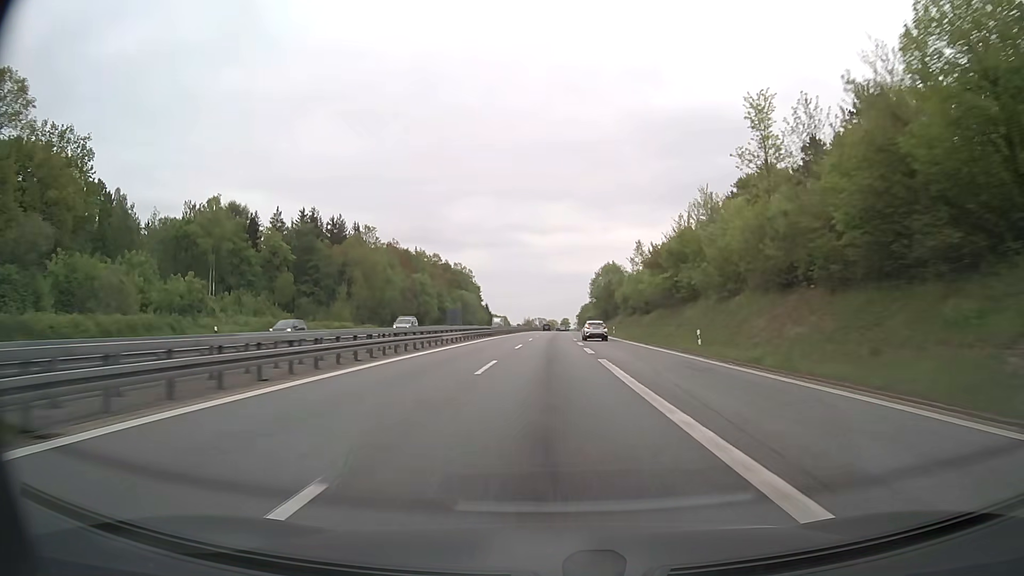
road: motorway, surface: asphalt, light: Day
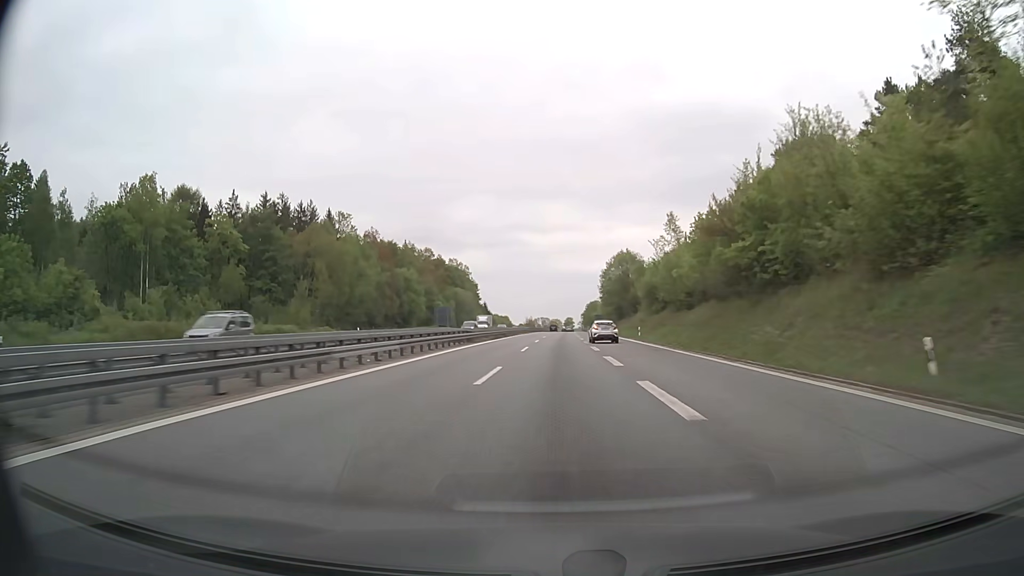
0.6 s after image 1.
(0.0, +20.6) m; 0°
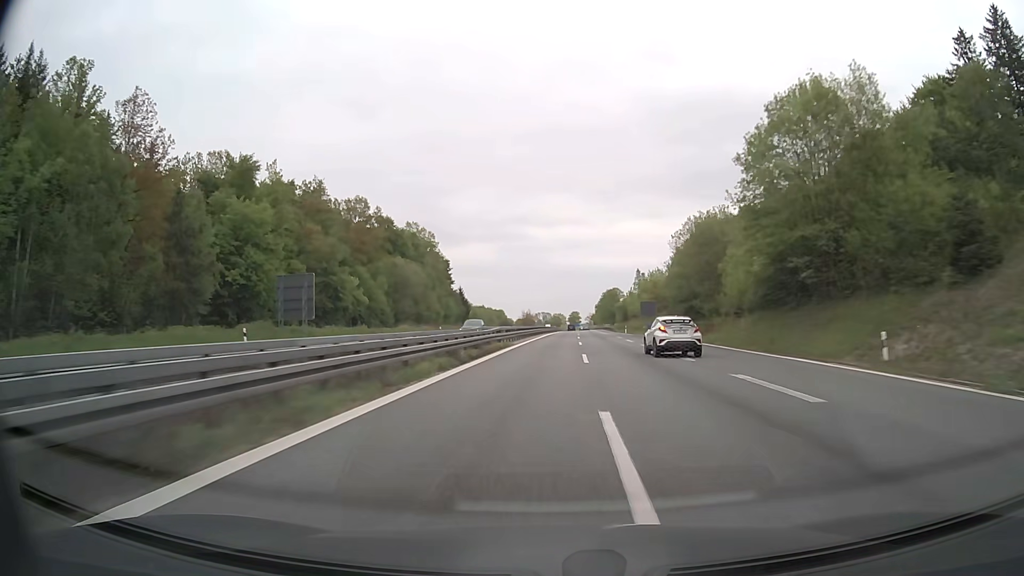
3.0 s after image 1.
(-0.6, +82.6) m; 0°
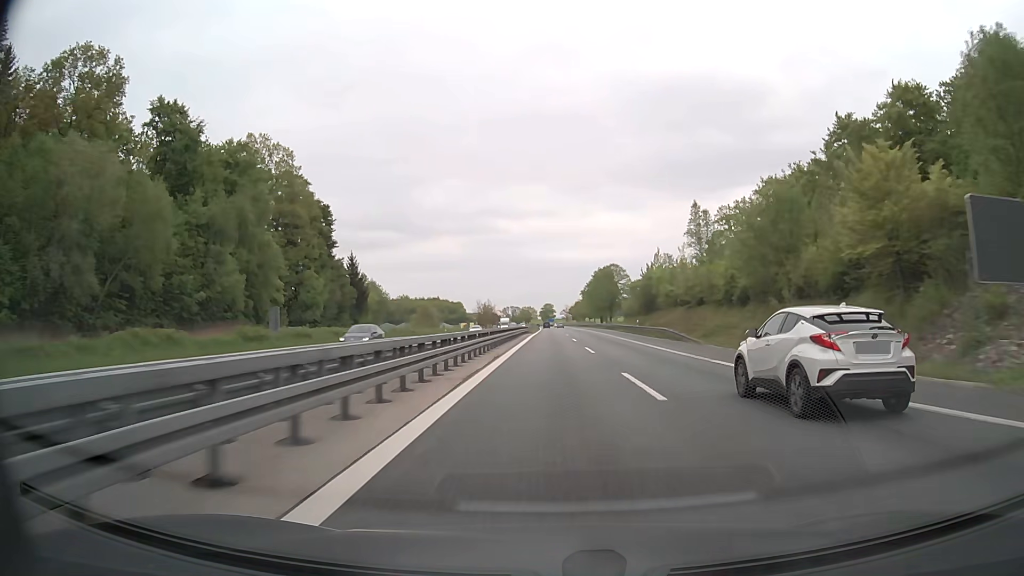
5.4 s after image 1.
(+2.0, +82.7) m; +3°
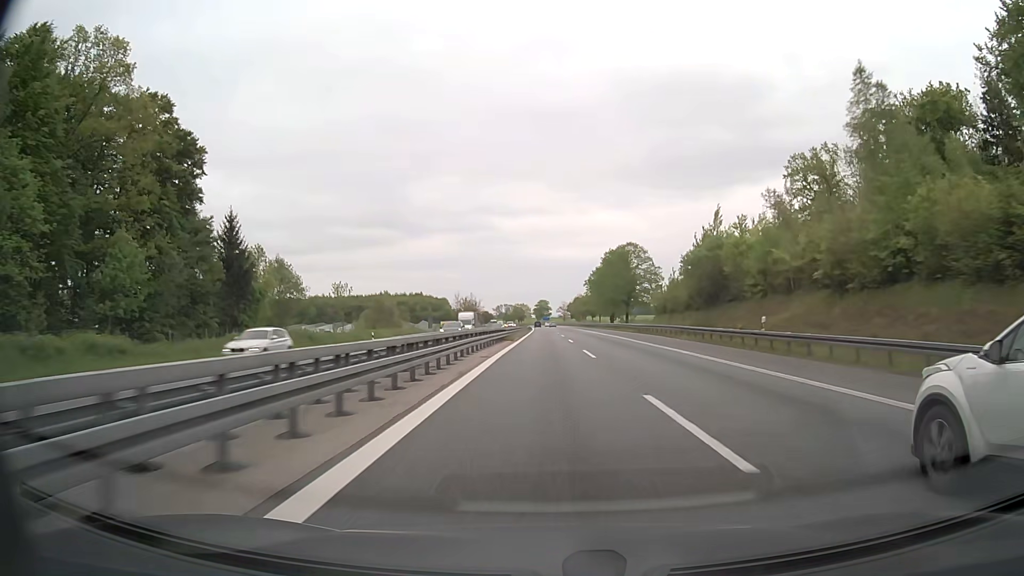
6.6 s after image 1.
(+0.2, +41.4) m; 0°
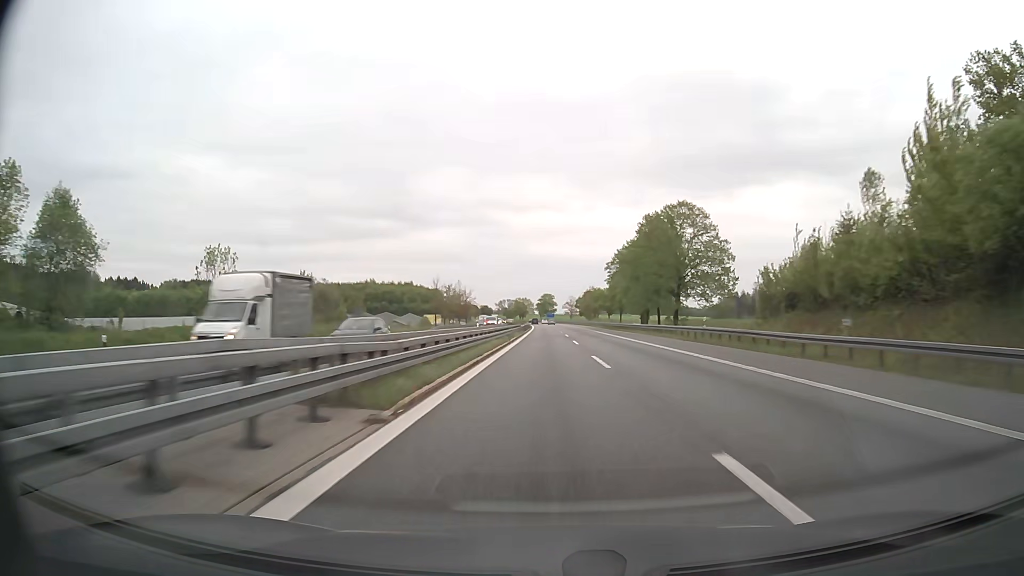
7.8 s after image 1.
(-0.1, +41.4) m; 0°
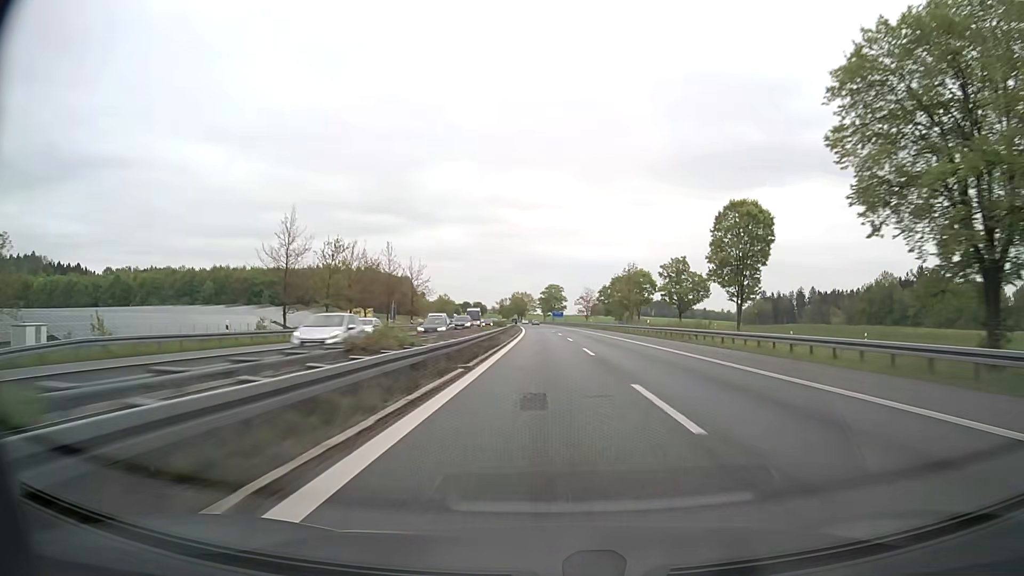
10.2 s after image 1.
(-0.1, +82.6) m; 0°
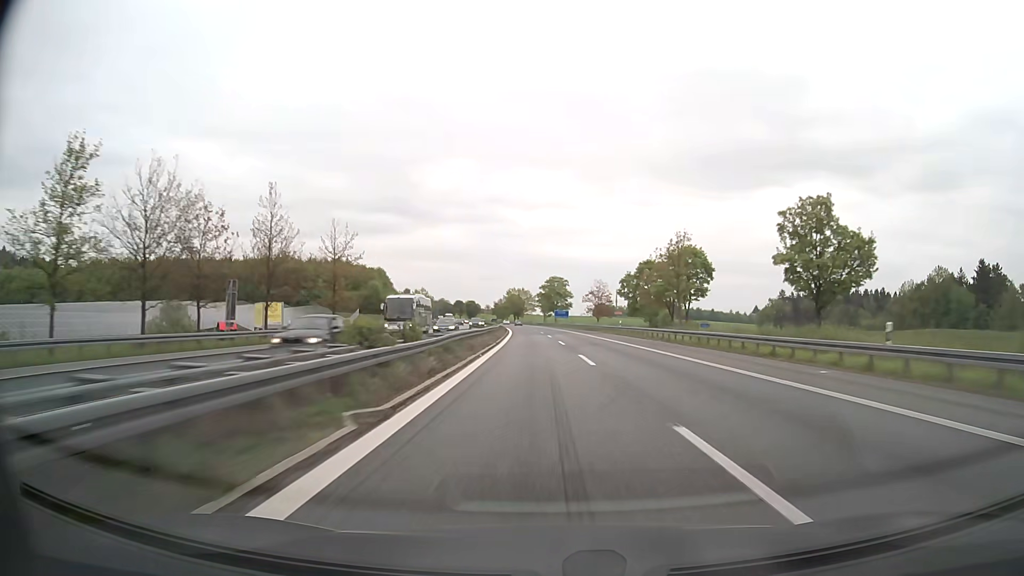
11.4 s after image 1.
(-0.2, +41.3) m; 0°
(0, +10) (0, +20) (0, +30) (0, +40) (0, +50) (0, +60) (0, +70) (0, +80) (0, +90) (0, +100) m
